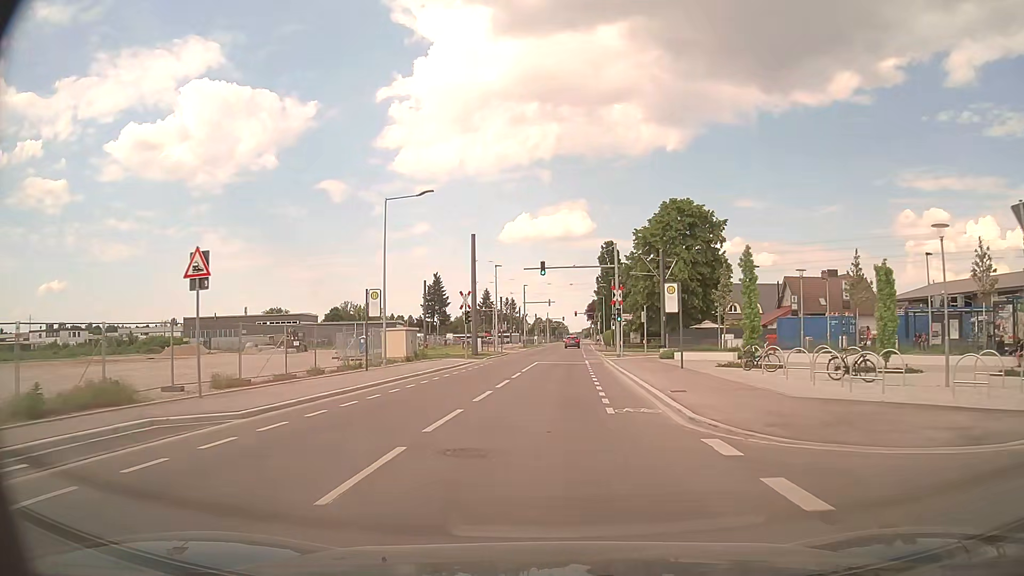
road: residential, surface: asphalt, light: Day
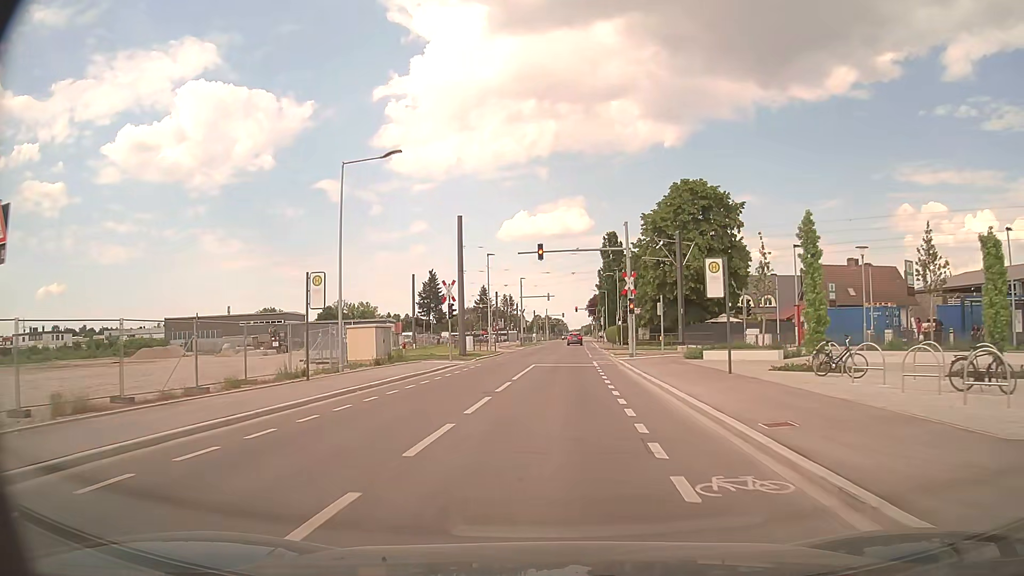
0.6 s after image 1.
(0.0, +7.1) m; 0°
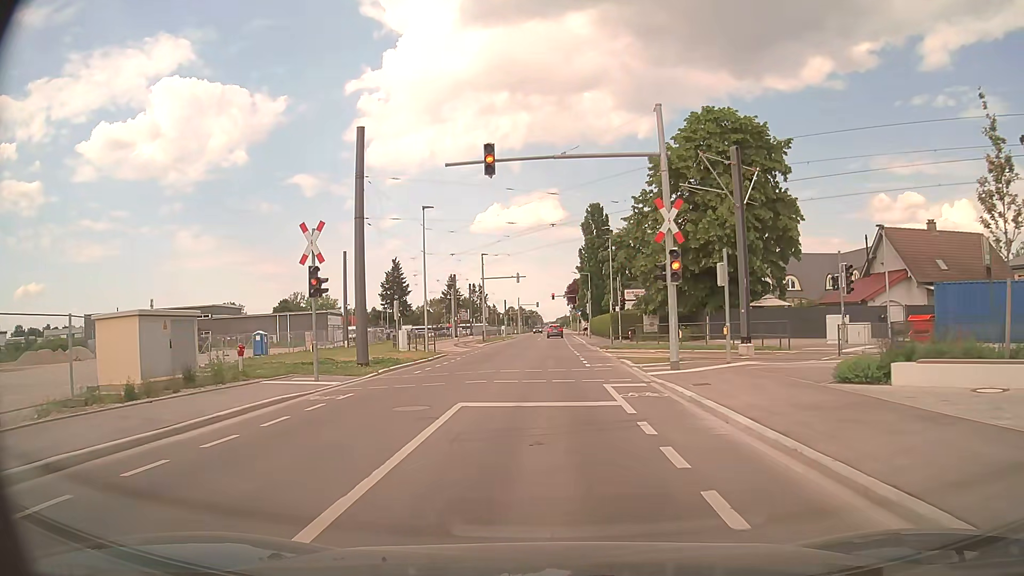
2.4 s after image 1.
(+0.4, +18.4) m; +2°
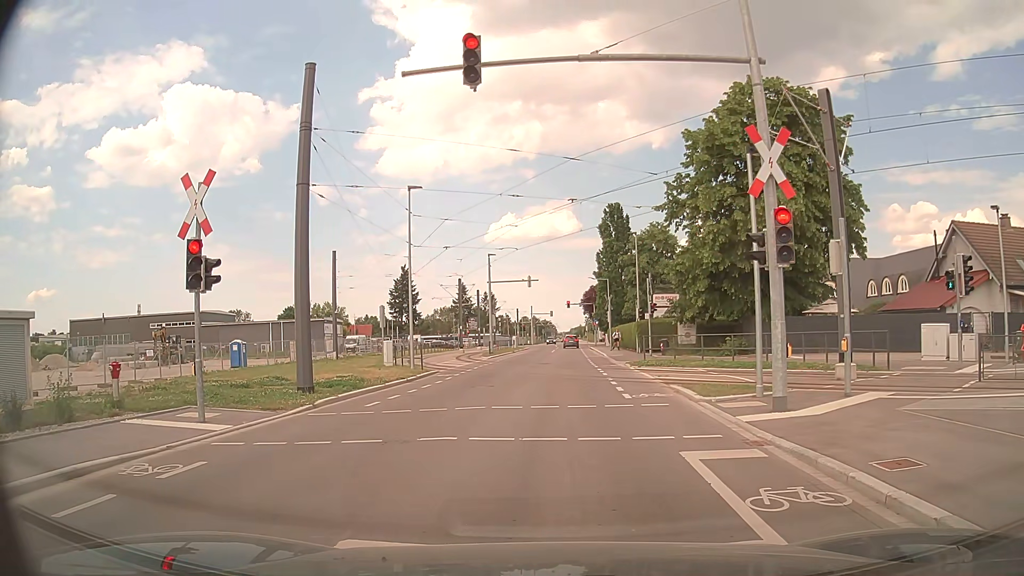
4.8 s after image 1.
(0.0, +6.7) m; 0°
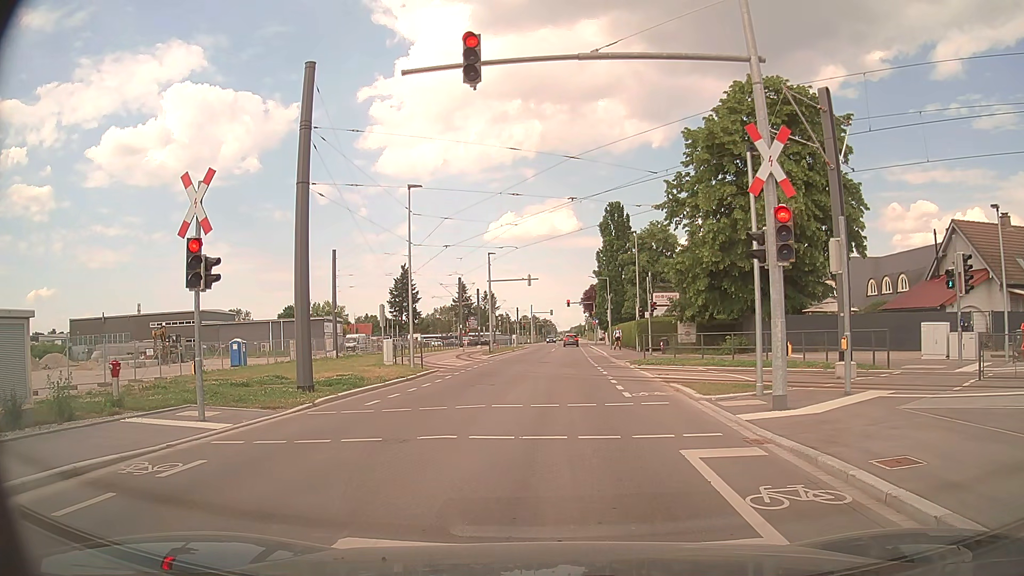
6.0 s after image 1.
(0.0, 0.0) m; 0°
